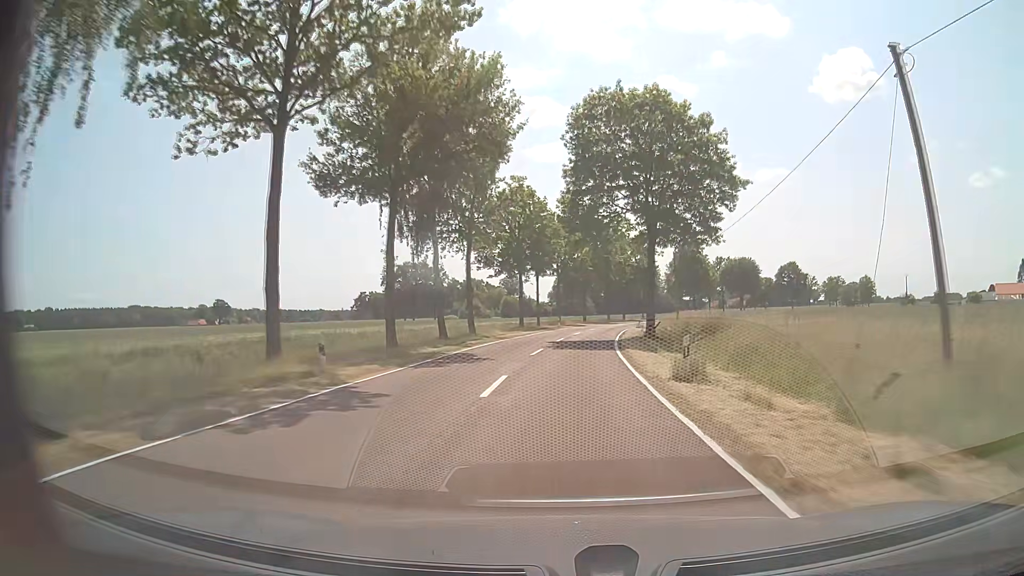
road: tertiary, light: Day
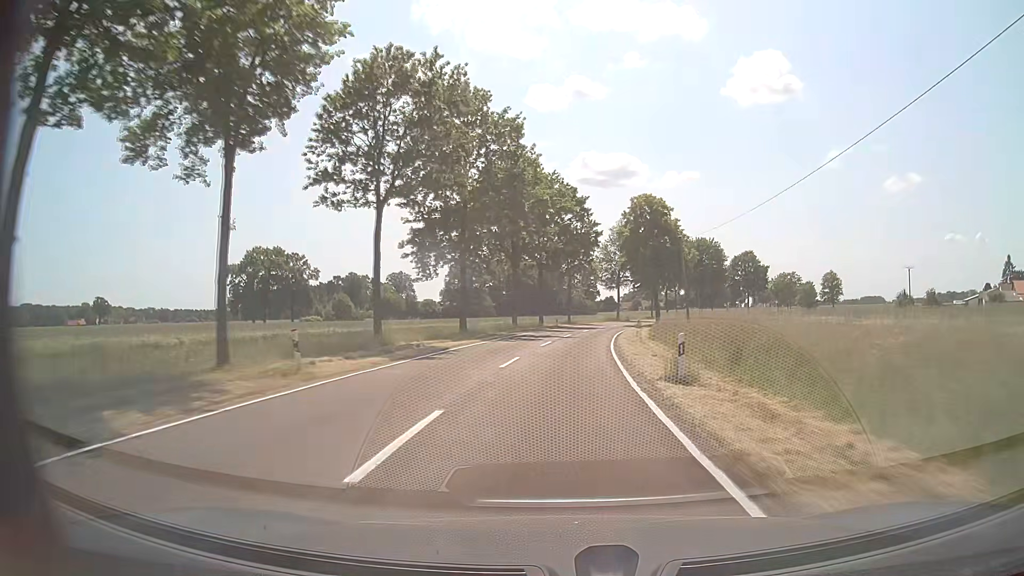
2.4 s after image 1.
(+3.8, +53.0) m; +9°
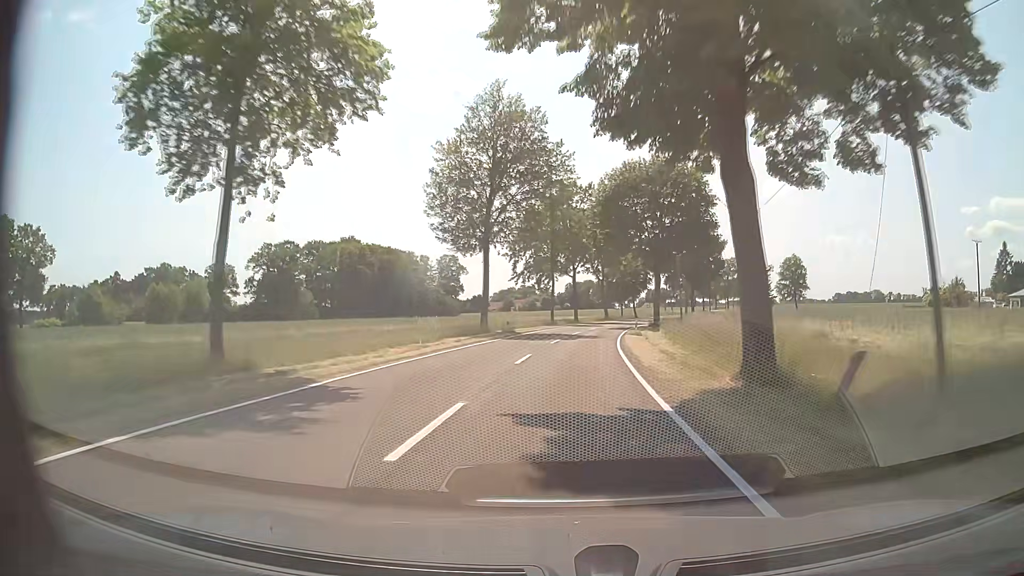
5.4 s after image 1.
(+6.2, +69.8) m; +11°
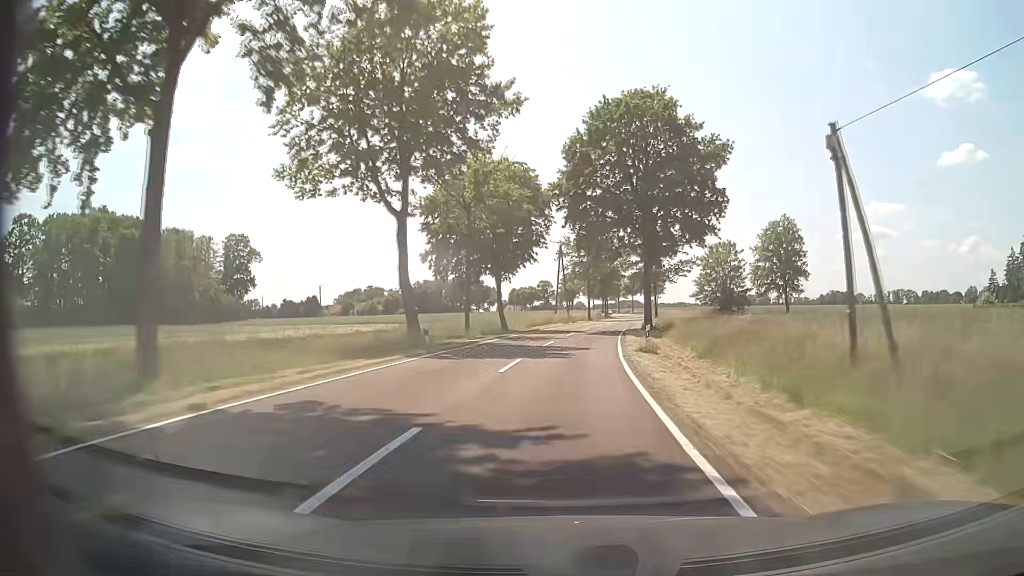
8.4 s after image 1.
(+7.6, +73.1) m; +11°
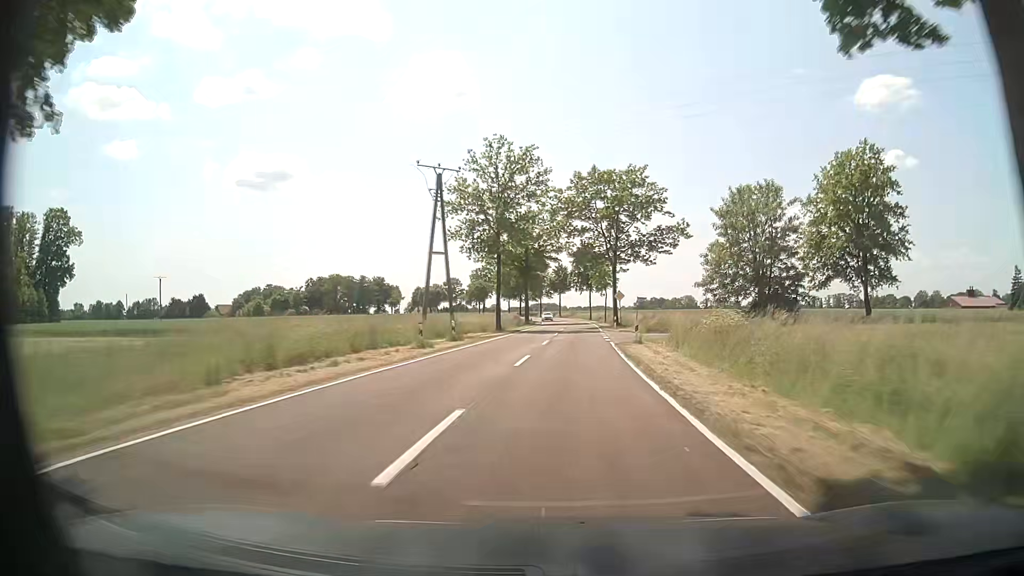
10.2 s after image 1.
(+2.8, +46.2) m; +8°
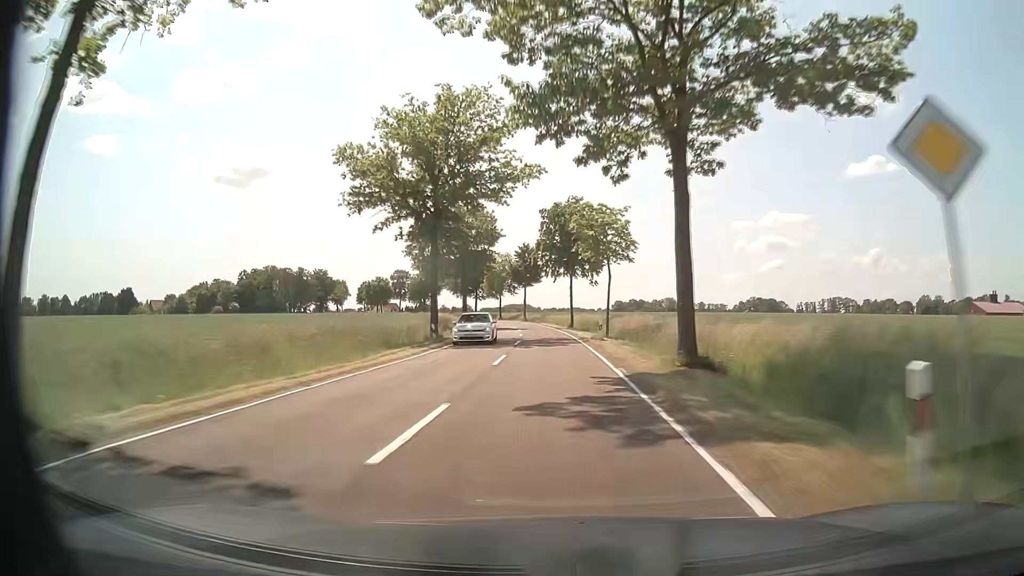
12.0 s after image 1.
(+1.6, +46.9) m; +2°
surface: asphalt
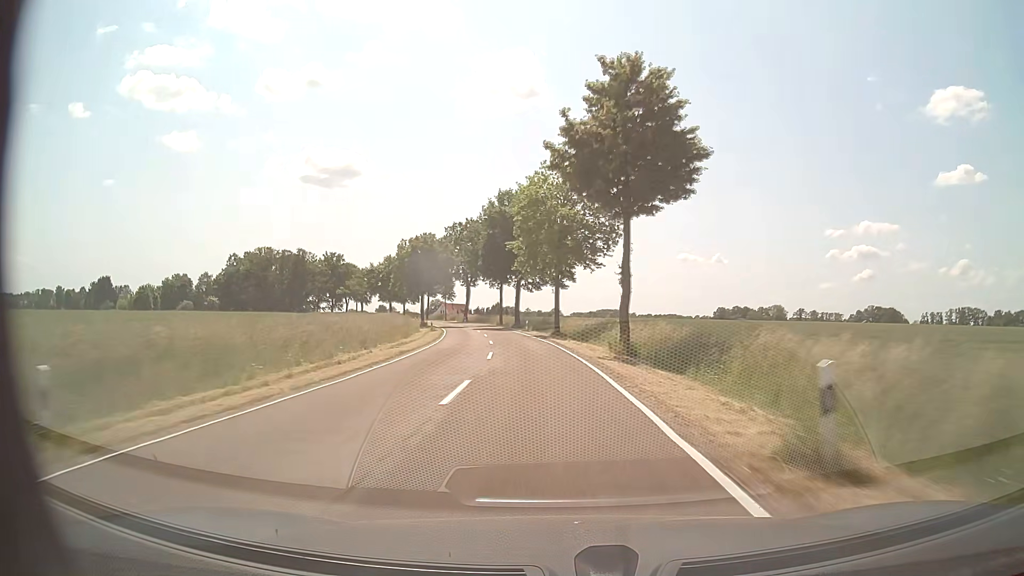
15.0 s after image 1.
(-4.1, +78.7) m; -8°
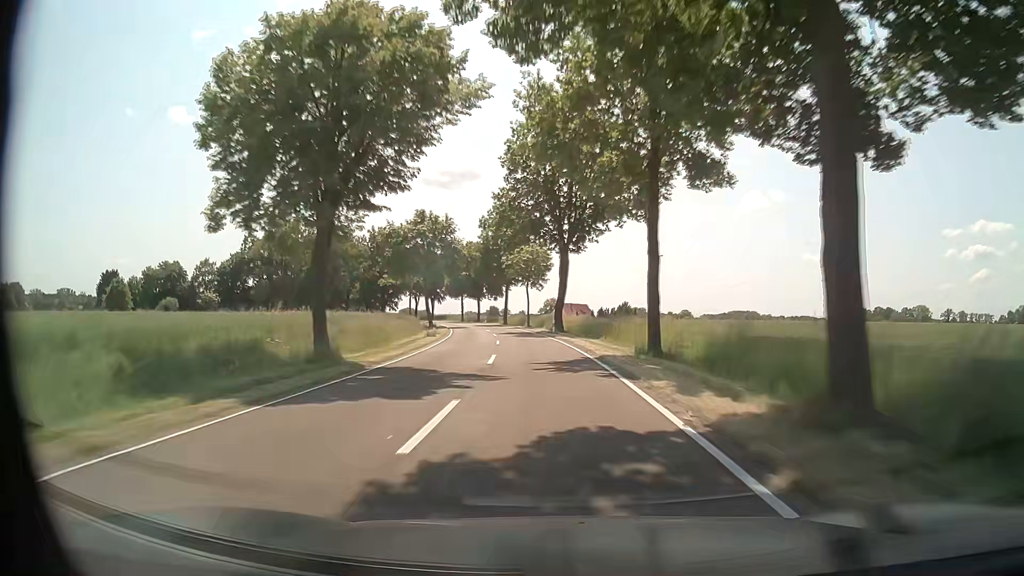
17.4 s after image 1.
(-6.2, +62.9) m; -11°
(0, +10) (0, +20) (-1, +30) (-2, +40) (-3, +50) (-5, +60) (-7, +70) (-9, +79) (-11, +89) (-14, +99) m
